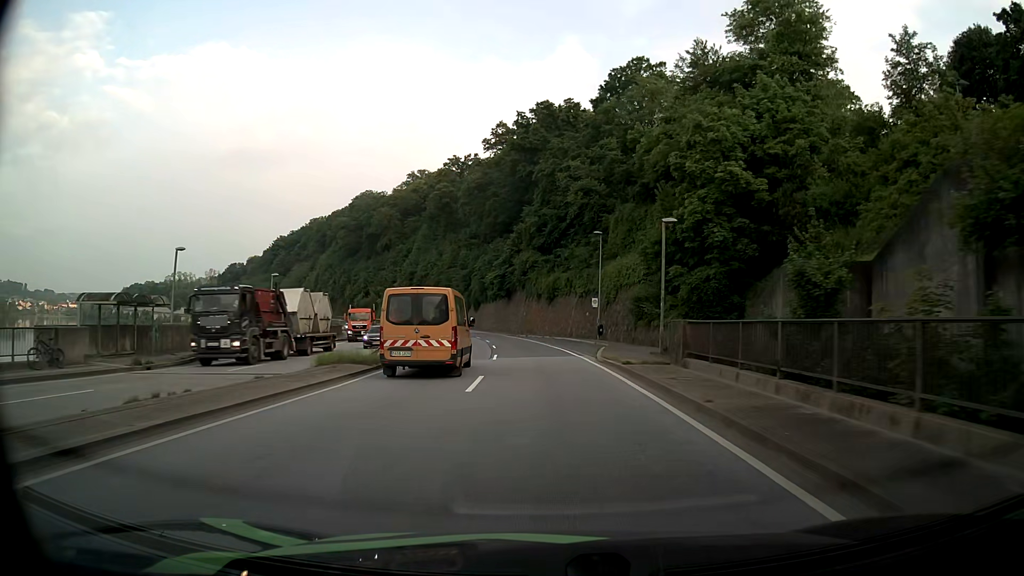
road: primary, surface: asphalt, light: Day
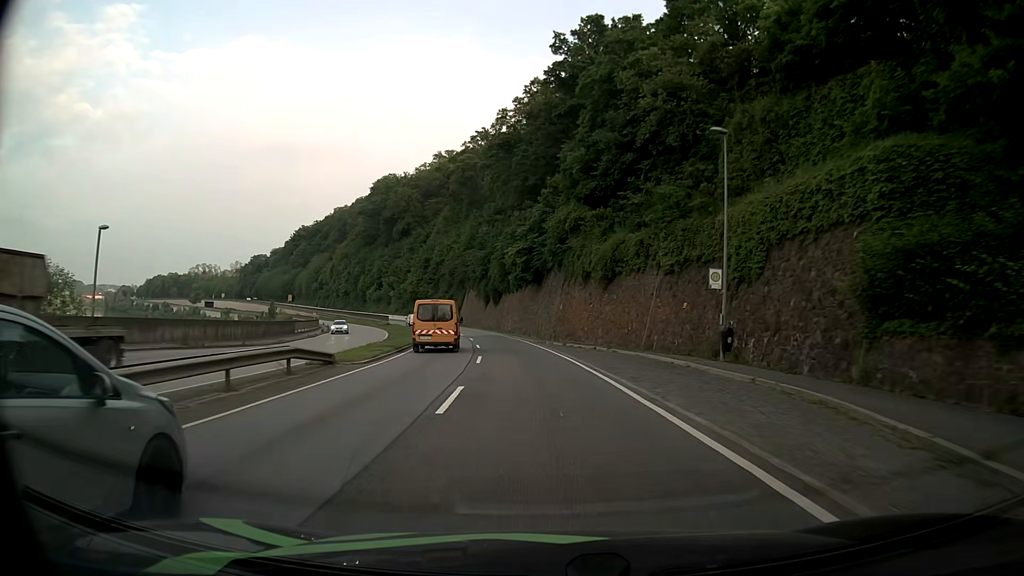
(-0.9, +28.1) m; -3°
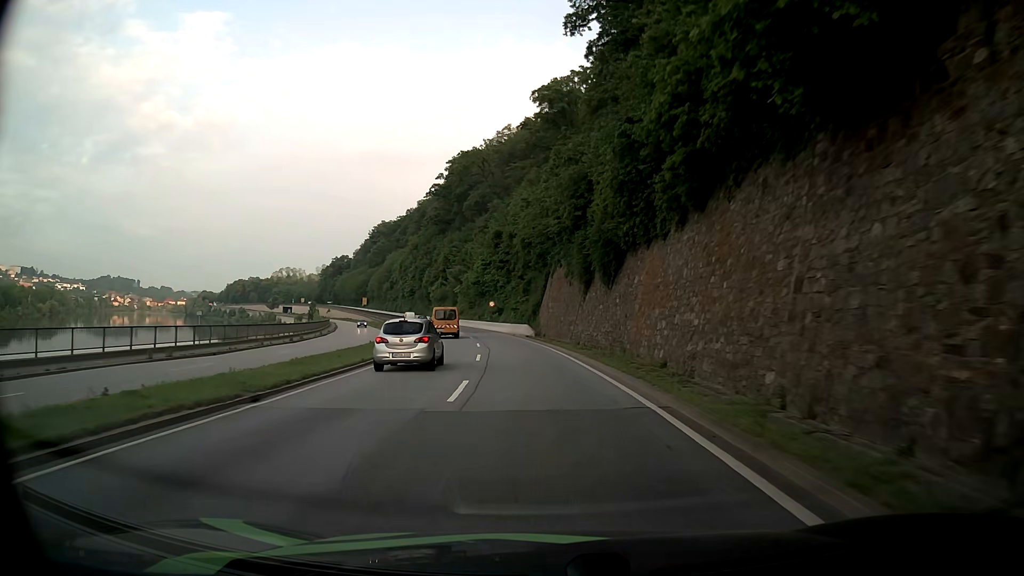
(-3.8, +47.6) m; -9°
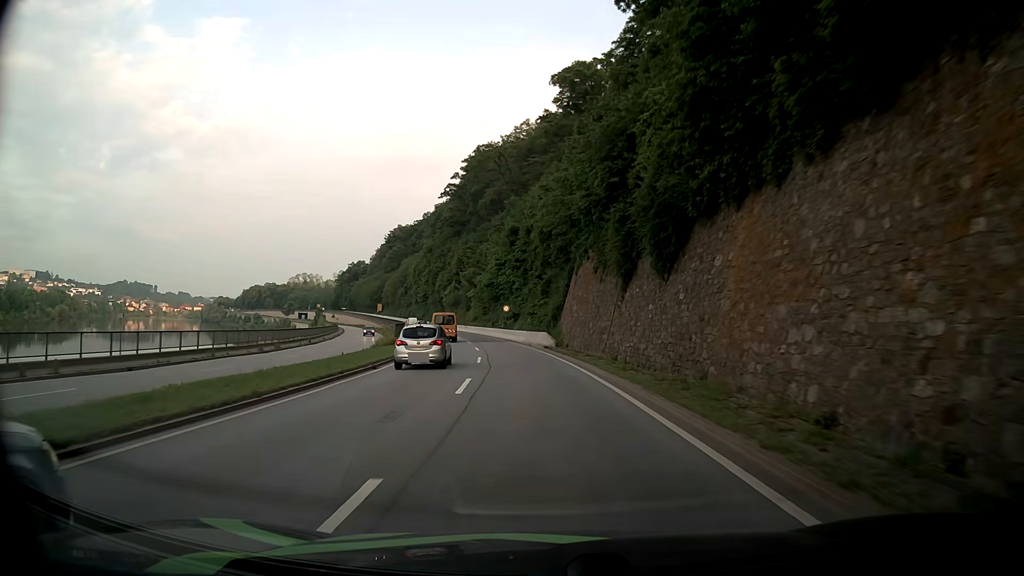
(-0.2, +9.7) m; -1°
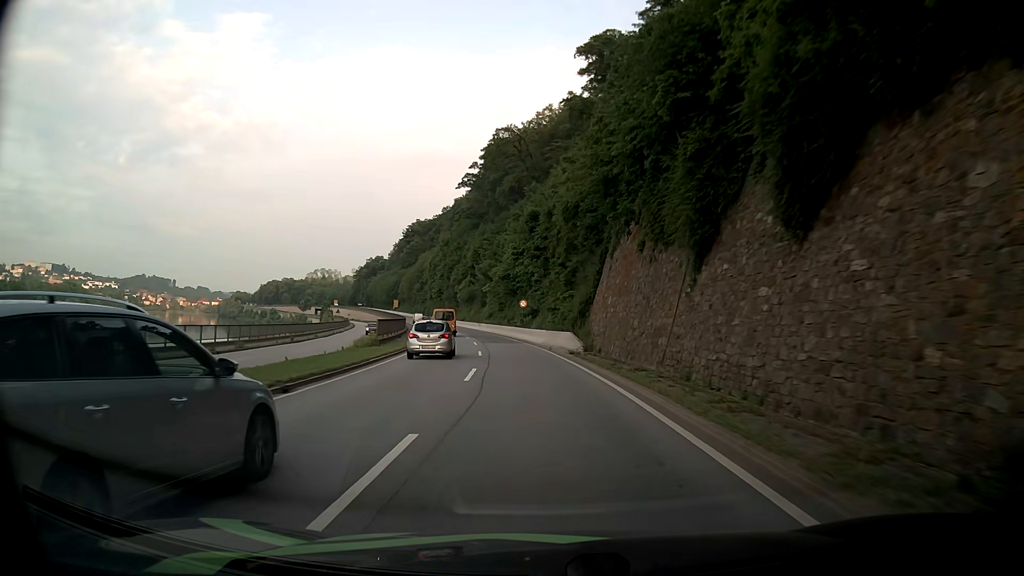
(-0.2, +9.8) m; -2°
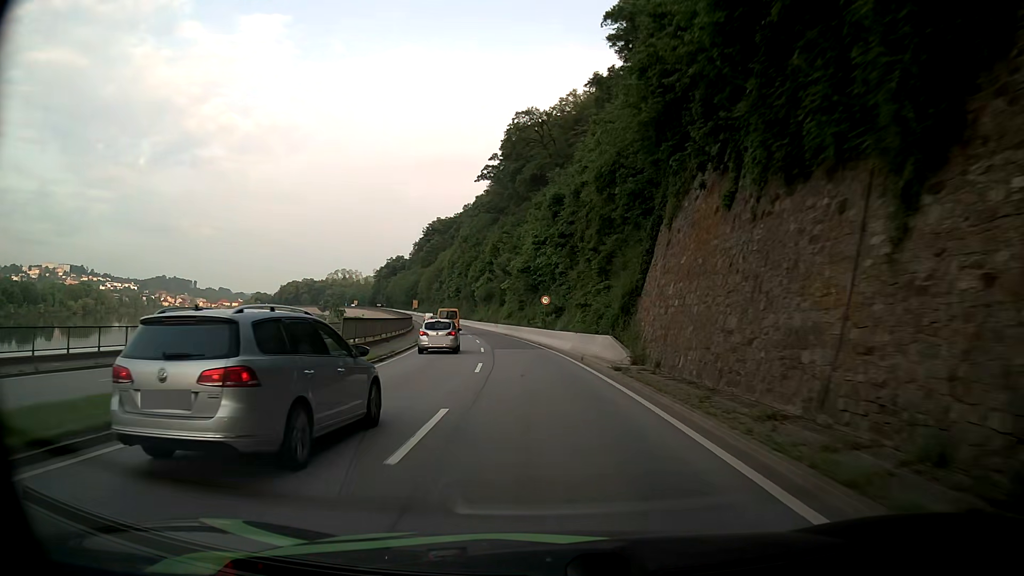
(-0.2, +9.8) m; -2°
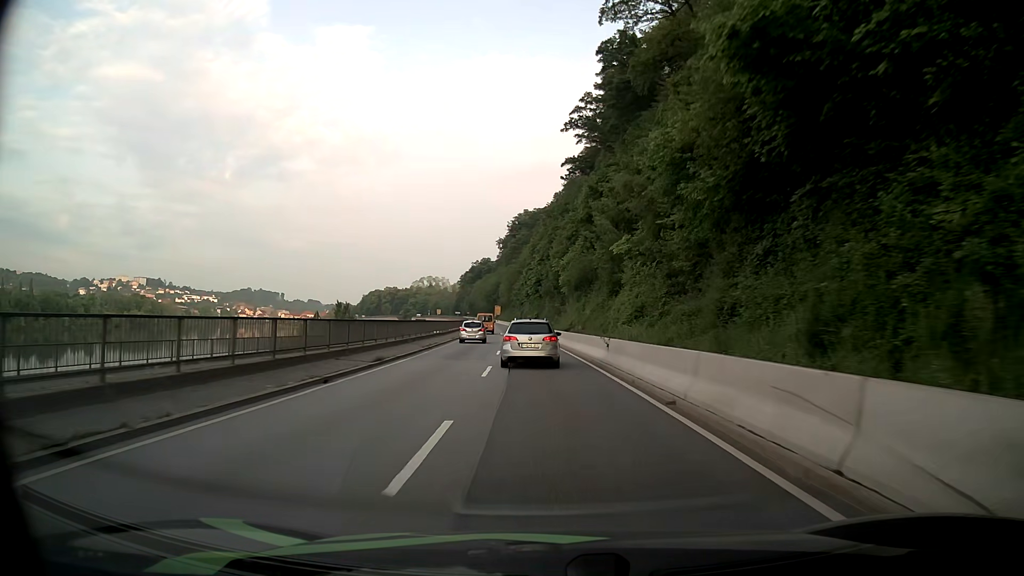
(-4.1, +49.4) m; -9°
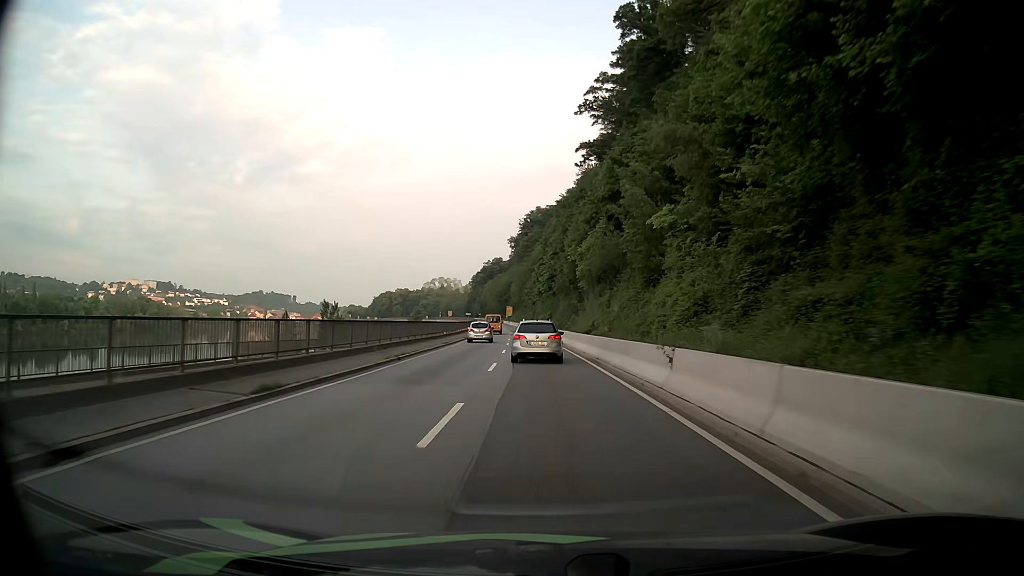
(-0.1, +10.0) m; -1°
(0, +10) (0, +20) (-1, +30) (-1, +40) (-1, +50) (-2, +60) (-2, +70) (-3, +80) (-3, +90) (-4, +100) m
